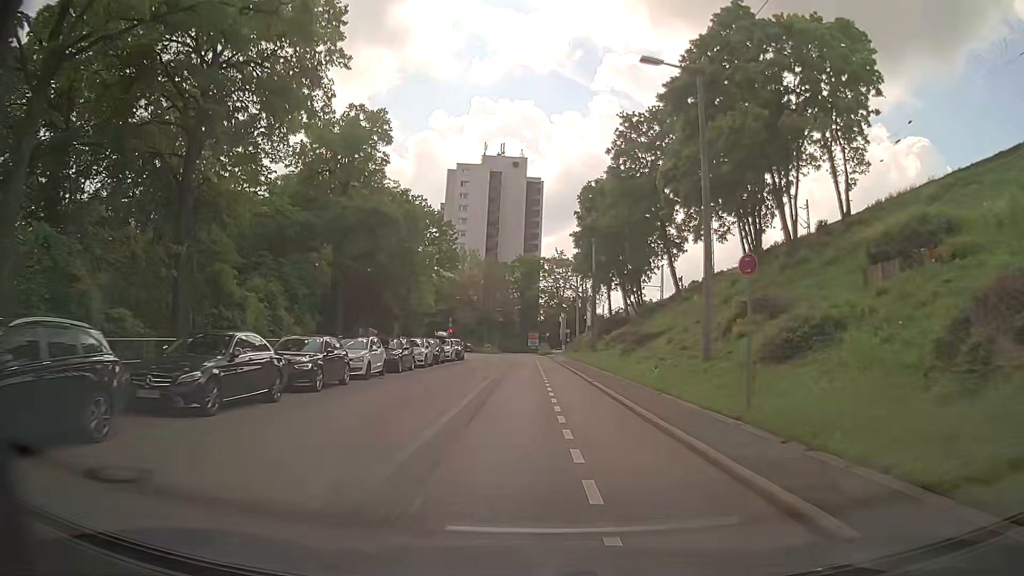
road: secondary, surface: asphalt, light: Day
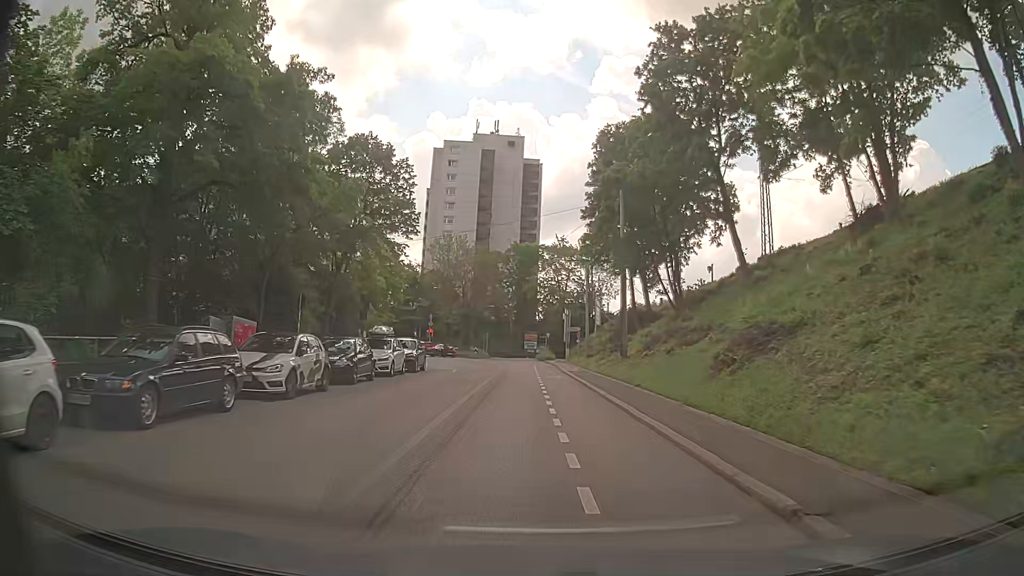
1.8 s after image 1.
(0.0, +18.4) m; 0°
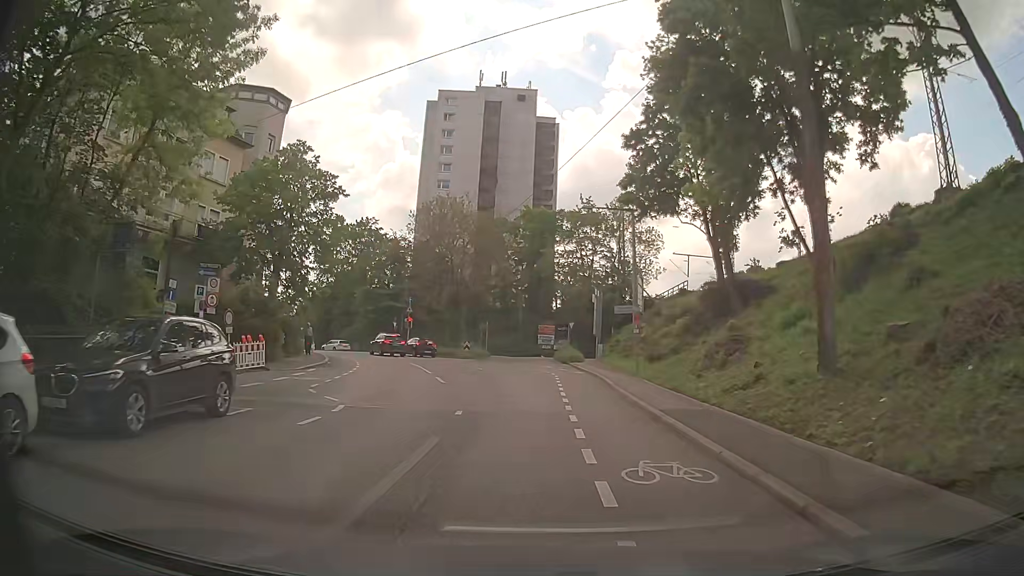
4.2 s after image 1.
(0.0, +23.9) m; 0°
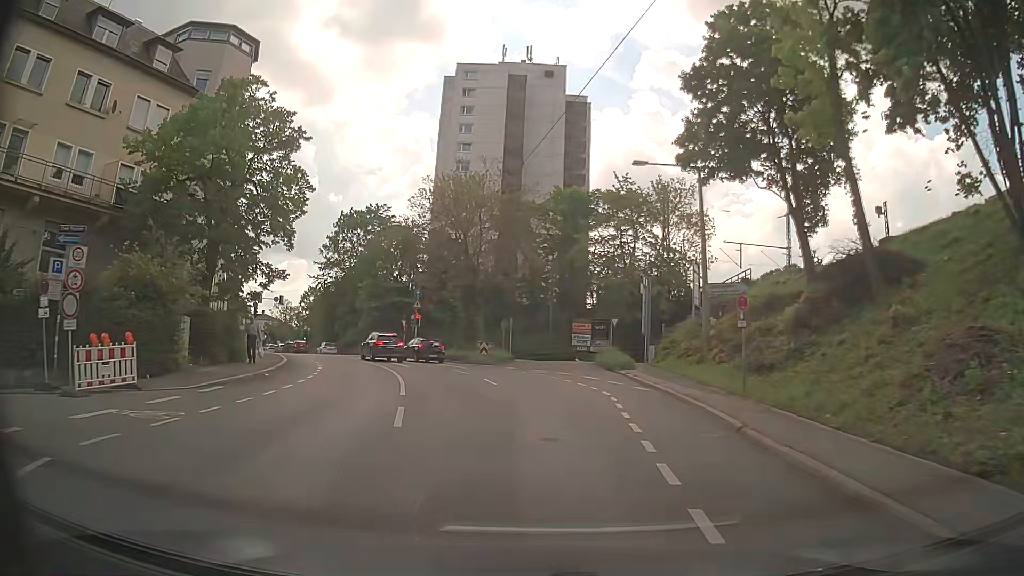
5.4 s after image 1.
(-0.4, +11.1) m; -4°
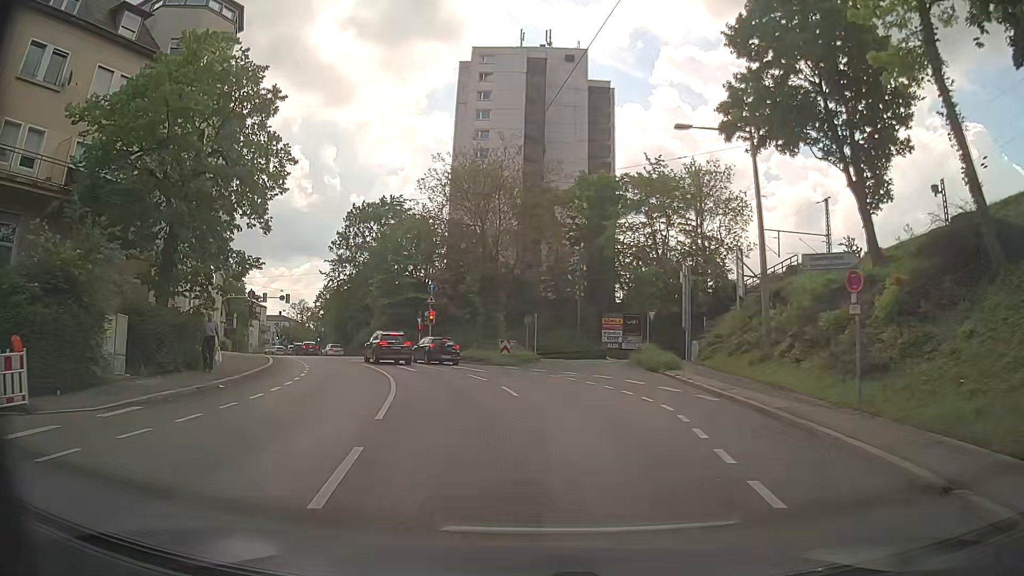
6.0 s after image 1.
(0.0, +5.1) m; -2°
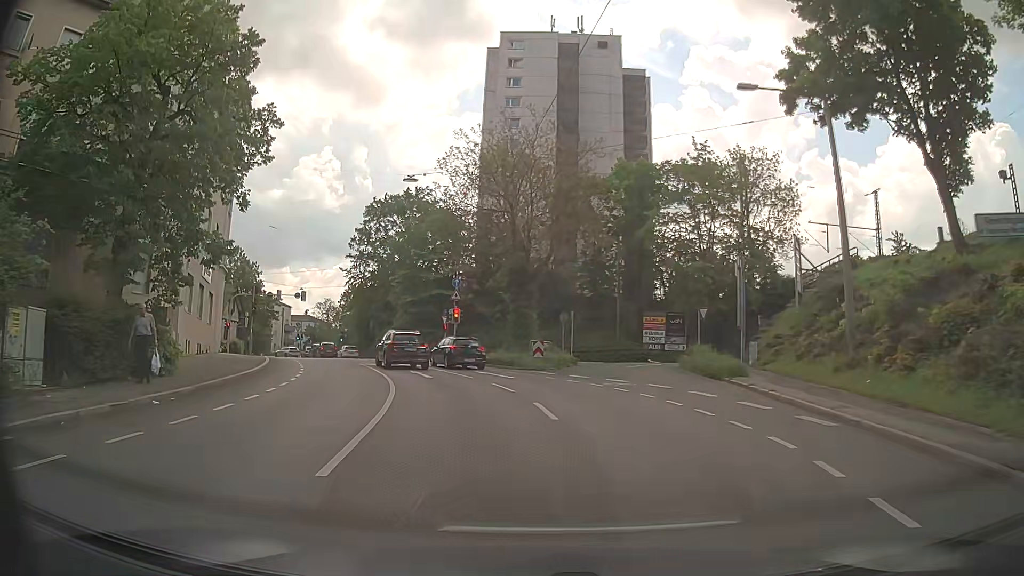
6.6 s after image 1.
(-0.1, +4.7) m; -4°
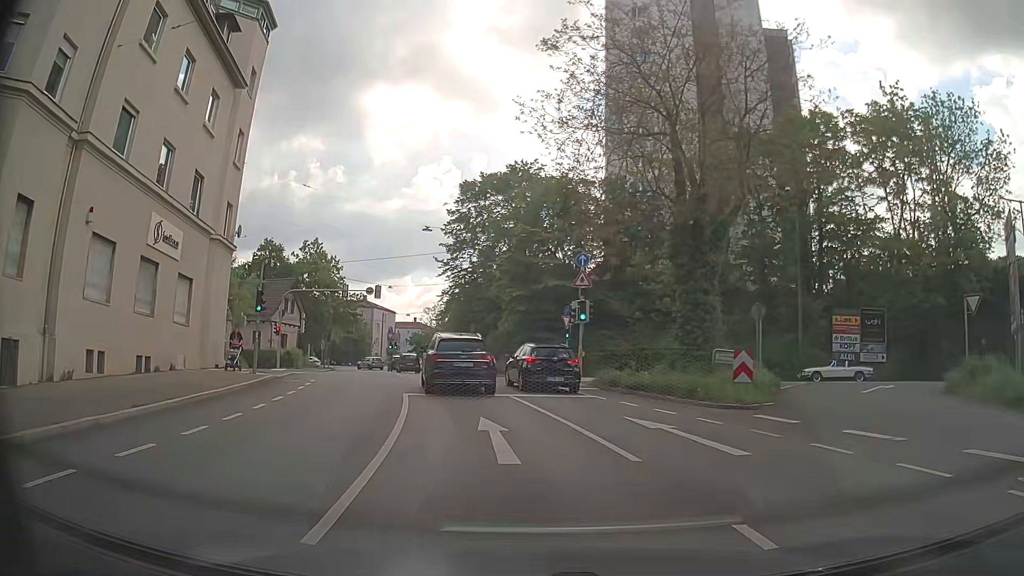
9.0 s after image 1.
(-1.0, +15.1) m; -8°
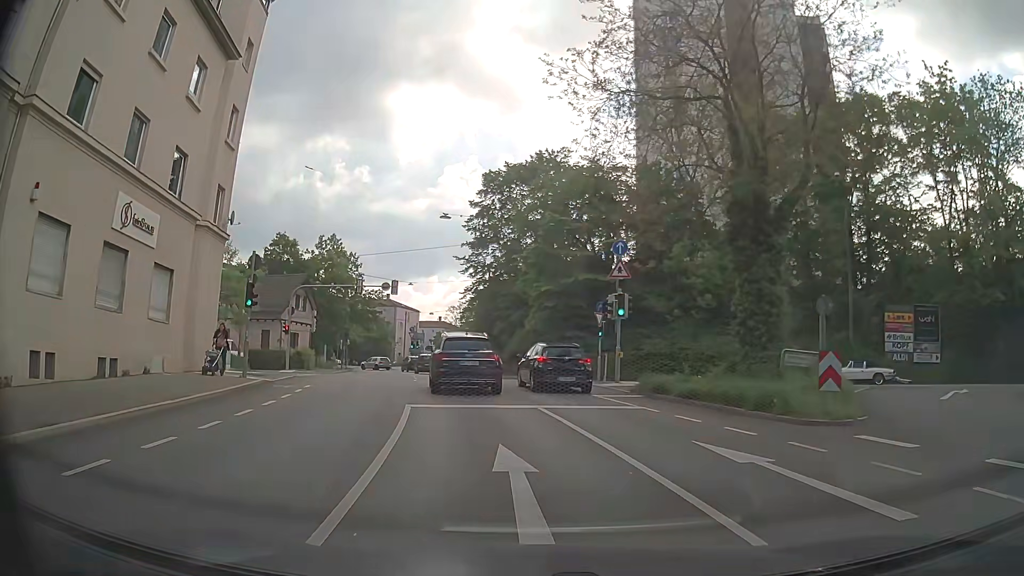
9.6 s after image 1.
(-0.1, +3.5) m; -3°
(-1, +10) (-2, +20) (-4, +30) (-5, +40) (-7, +49) (-10, +59) (-13, +69) (-20, +76) (-29, +78) (-39, +75) m
